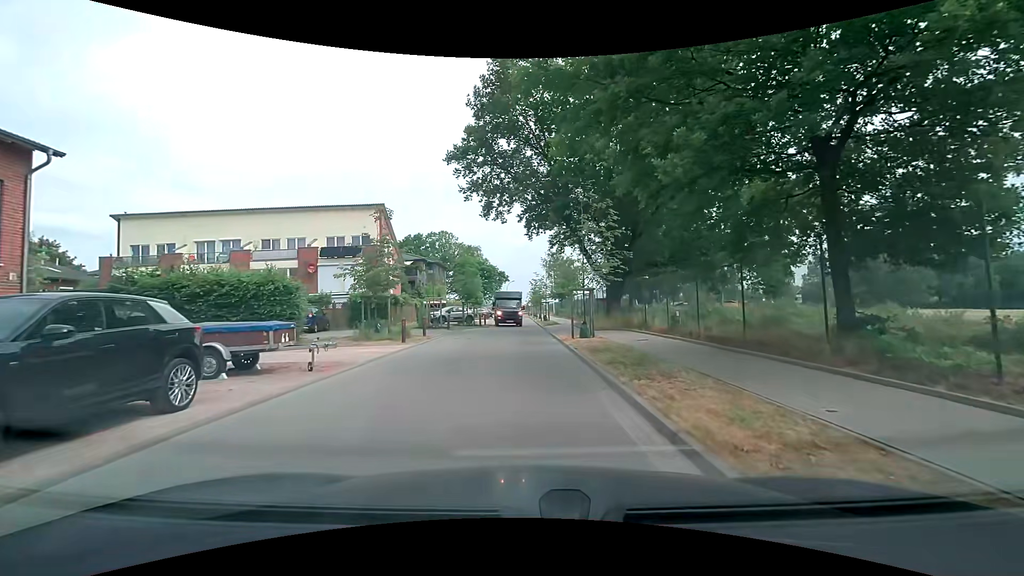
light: Day
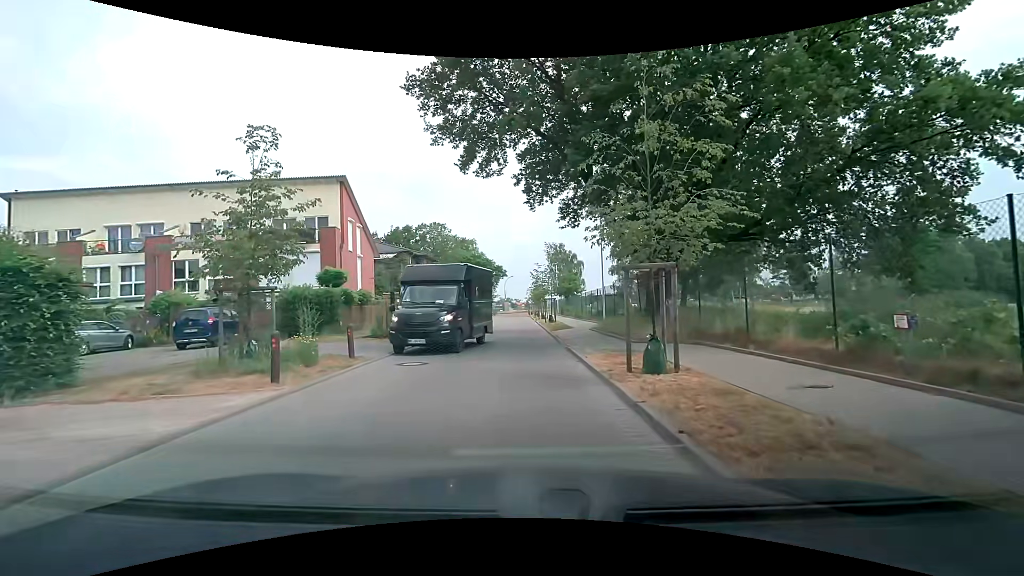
(-0.1, +9.5) m; -1°
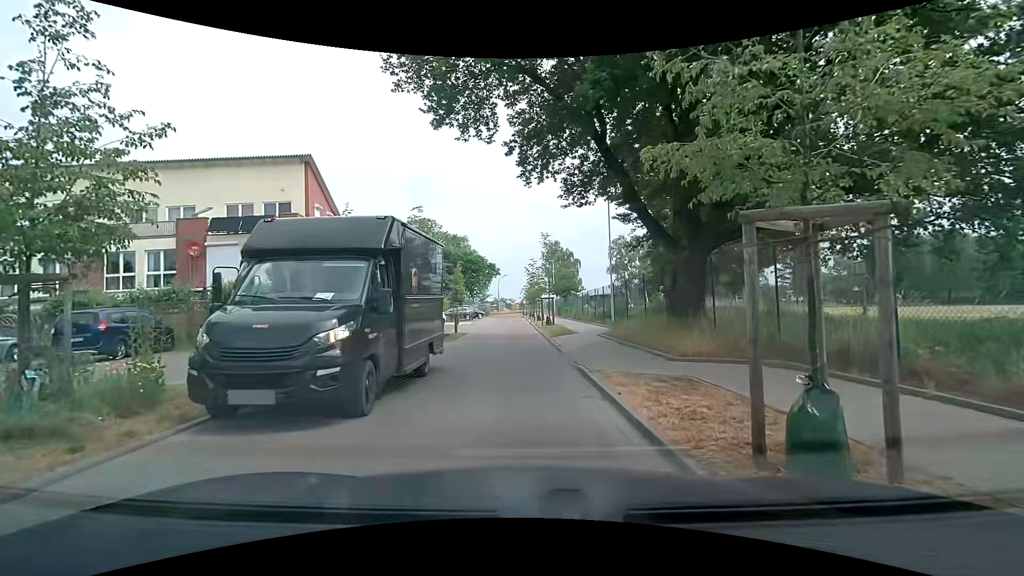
(+0.1, +4.9) m; +1°
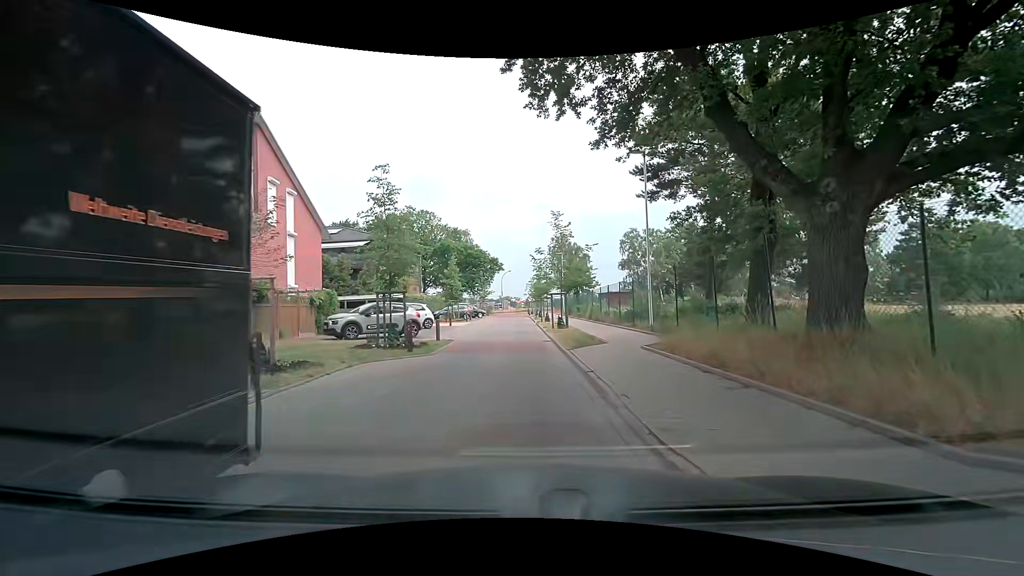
(0.0, +6.7) m; +1°
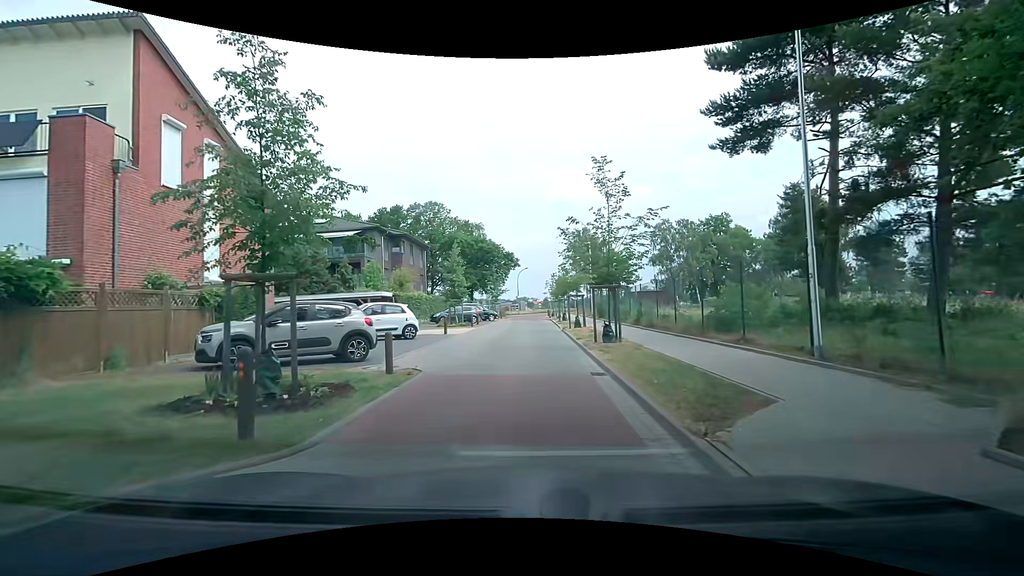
(-0.4, +9.4) m; -4°
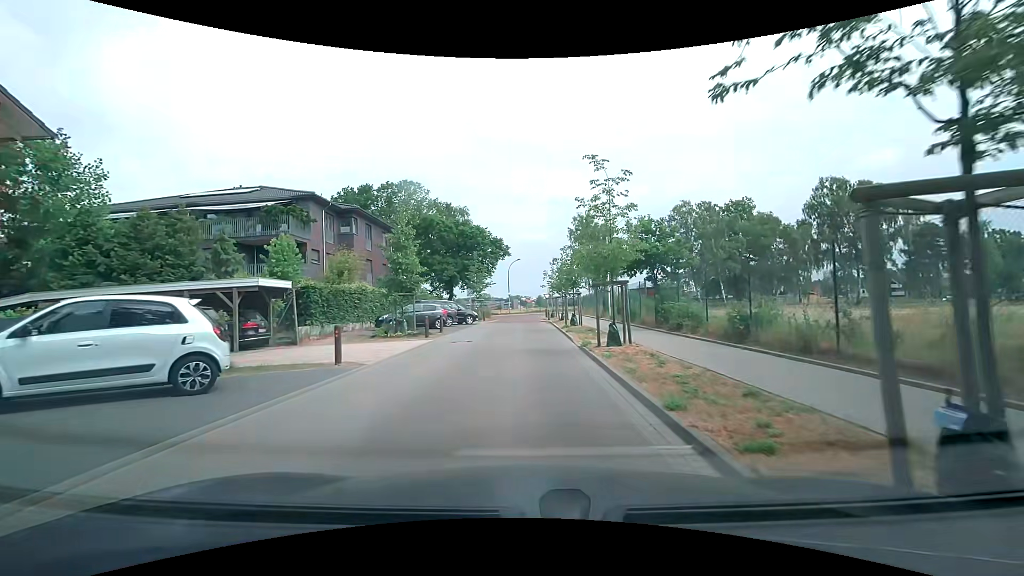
(+0.4, +13.3) m; +2°
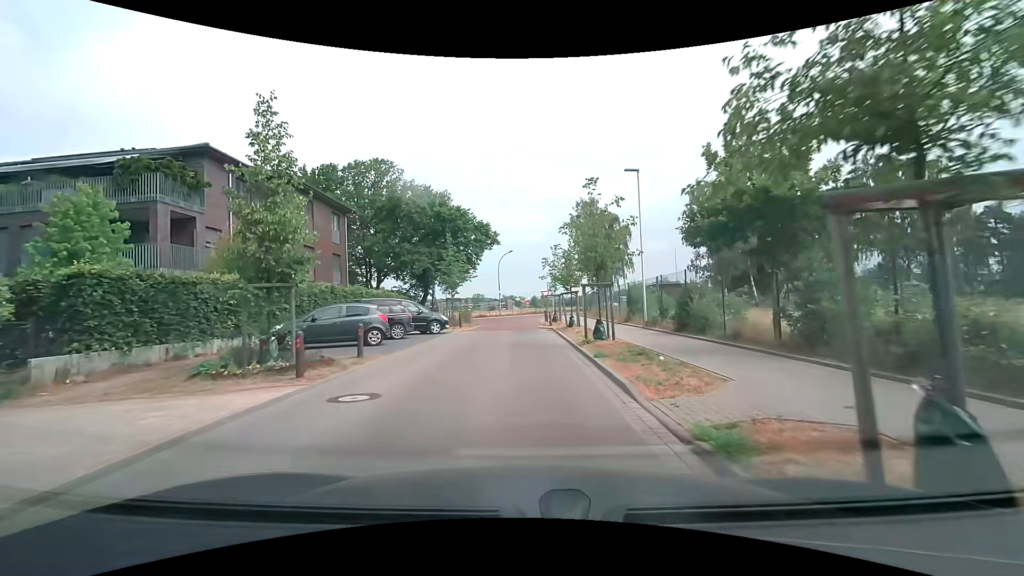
(+0.1, +11.0) m; 0°
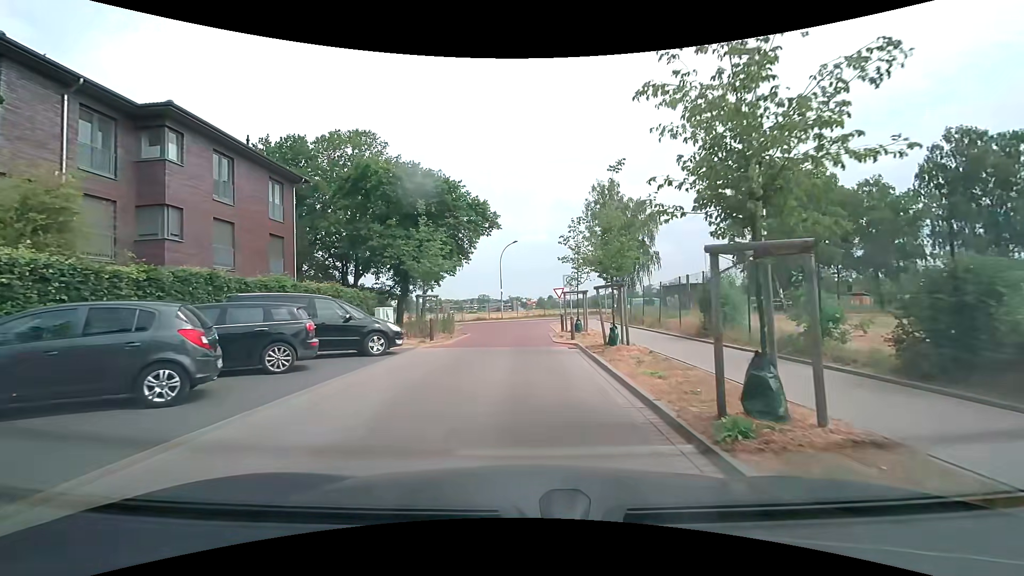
(0.0, +10.1) m; 0°
